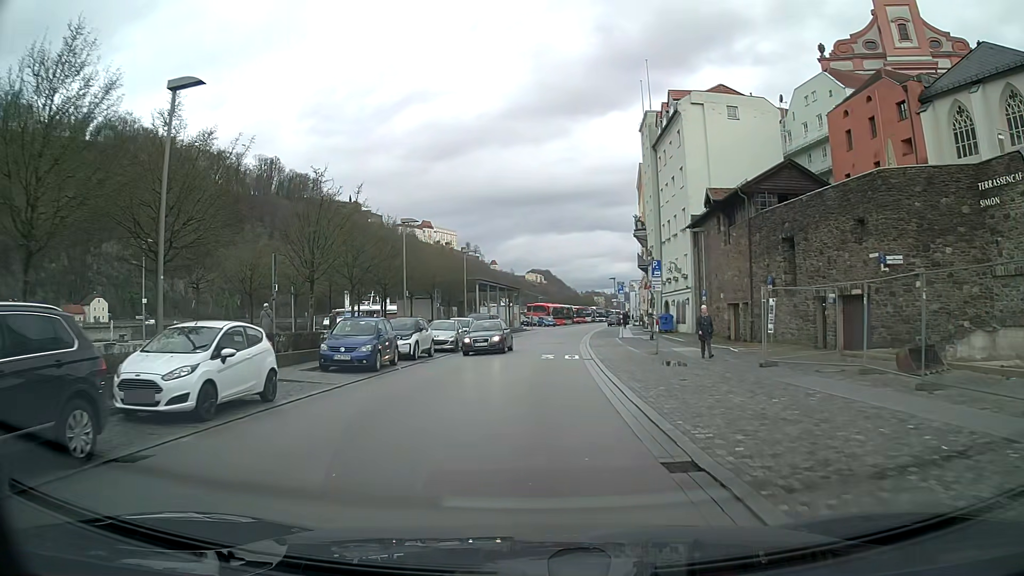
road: residential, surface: asphalt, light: Day
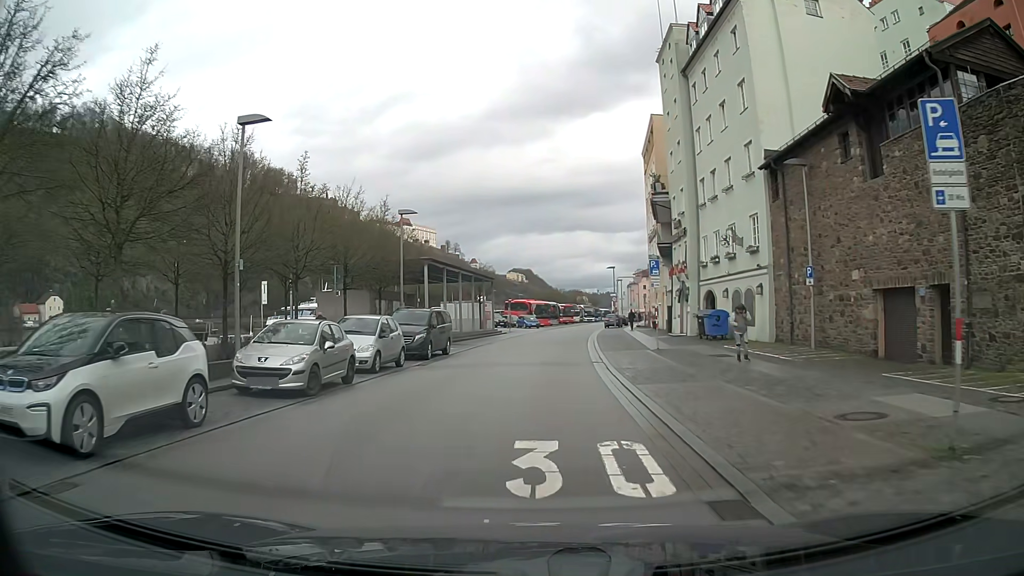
(+0.3, +18.6) m; +2°
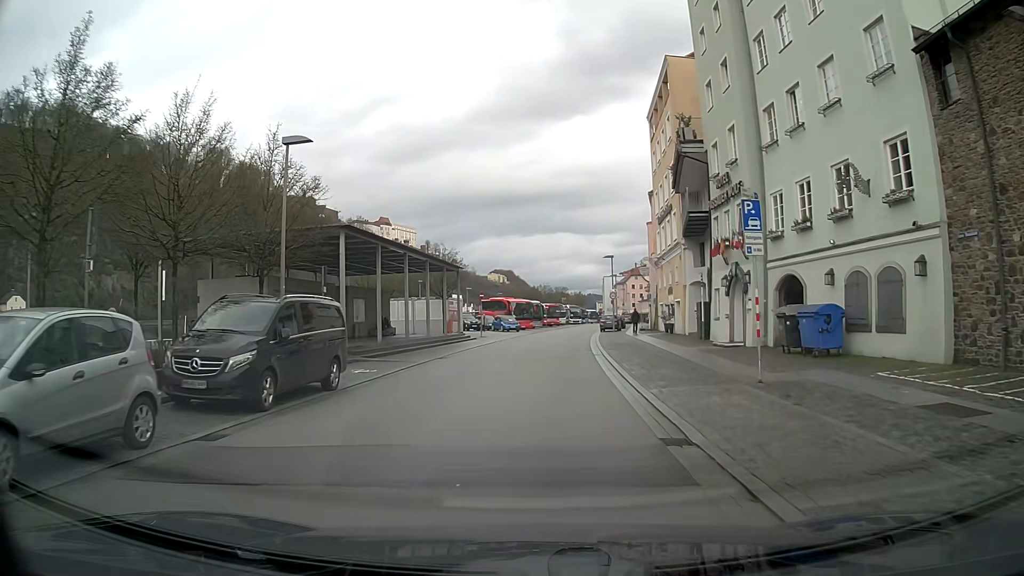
(+0.2, +14.0) m; +2°
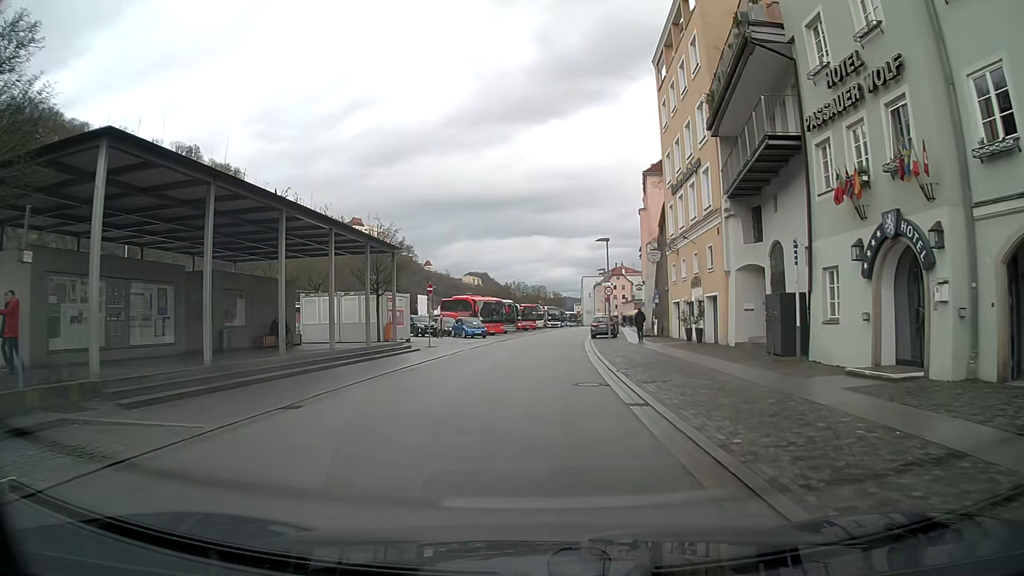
(+0.3, +14.0) m; +2°
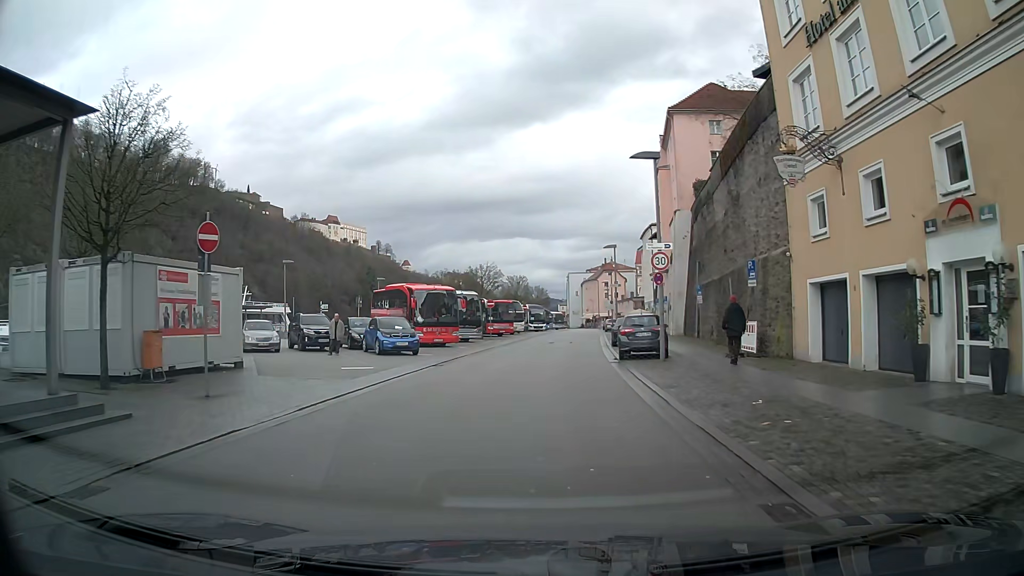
(+0.2, +23.2) m; +1°
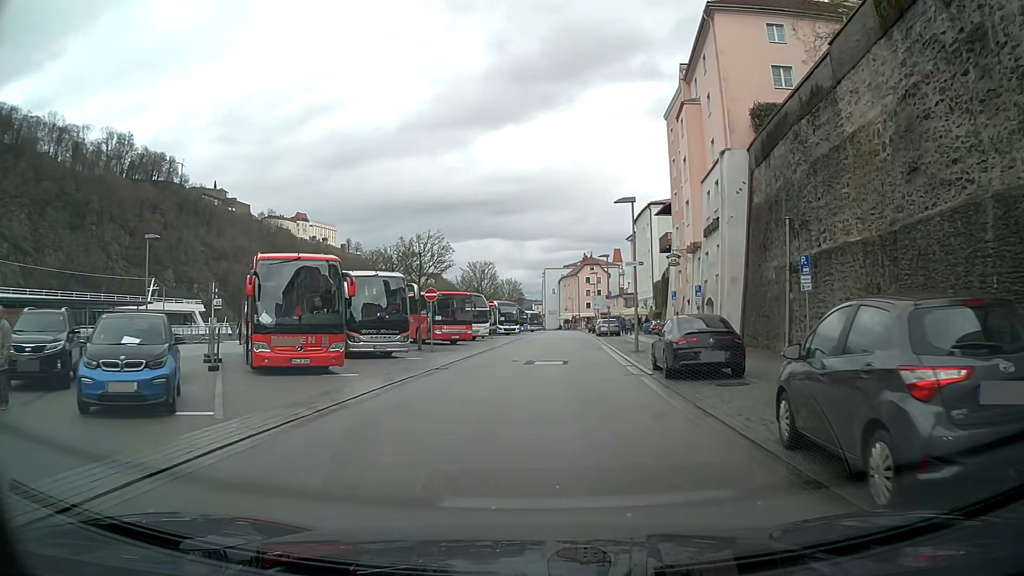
(+0.4, +18.5) m; +3°
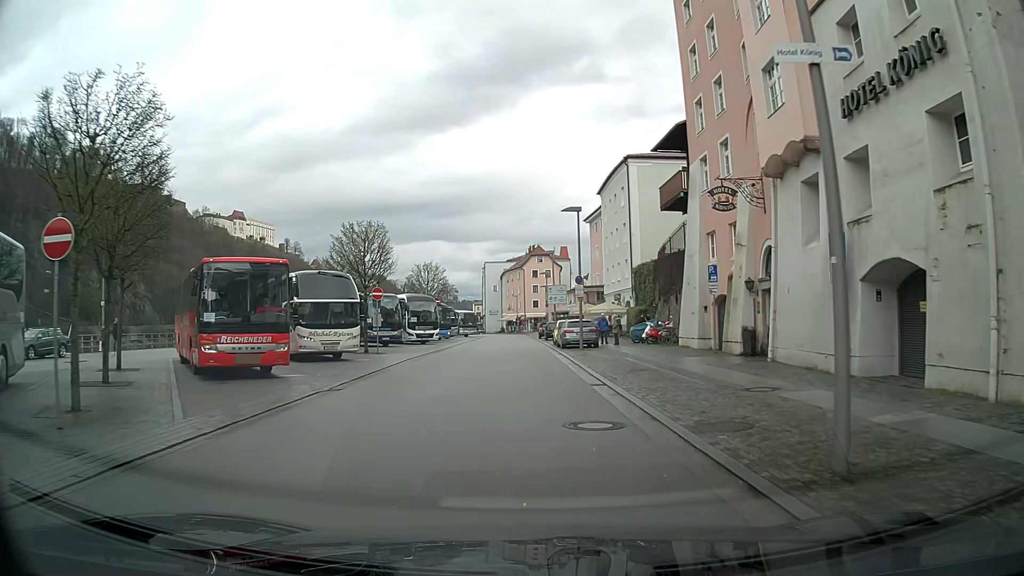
(+0.9, +23.1) m; +4°
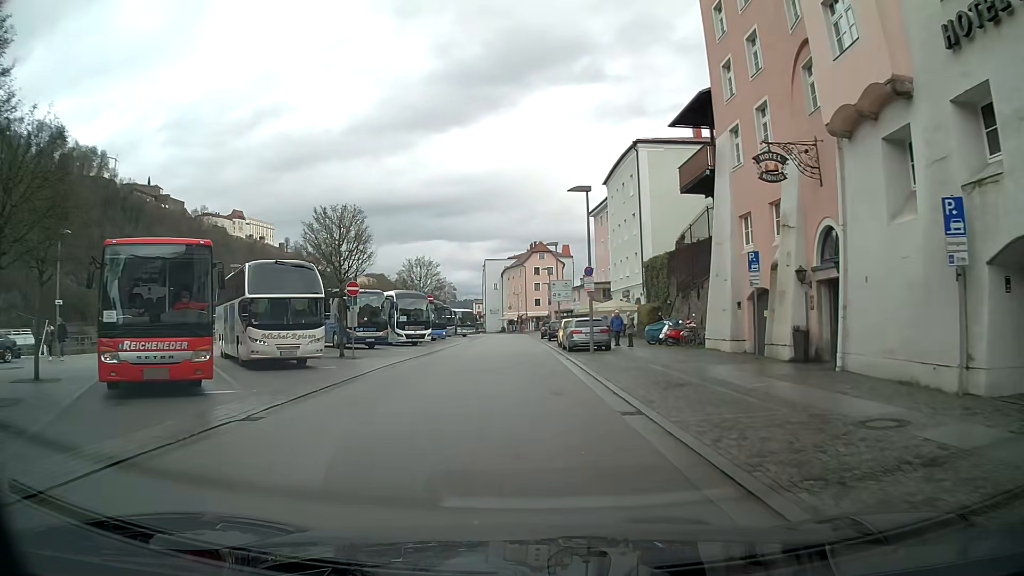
(0.0, +4.6) m; 0°
(0, +10) (0, +20) (-1, +30) (-1, +40) (-1, +50) (-2, +60) (-2, +70) (-2, +80) (-2, +90) (-3, +100) m
